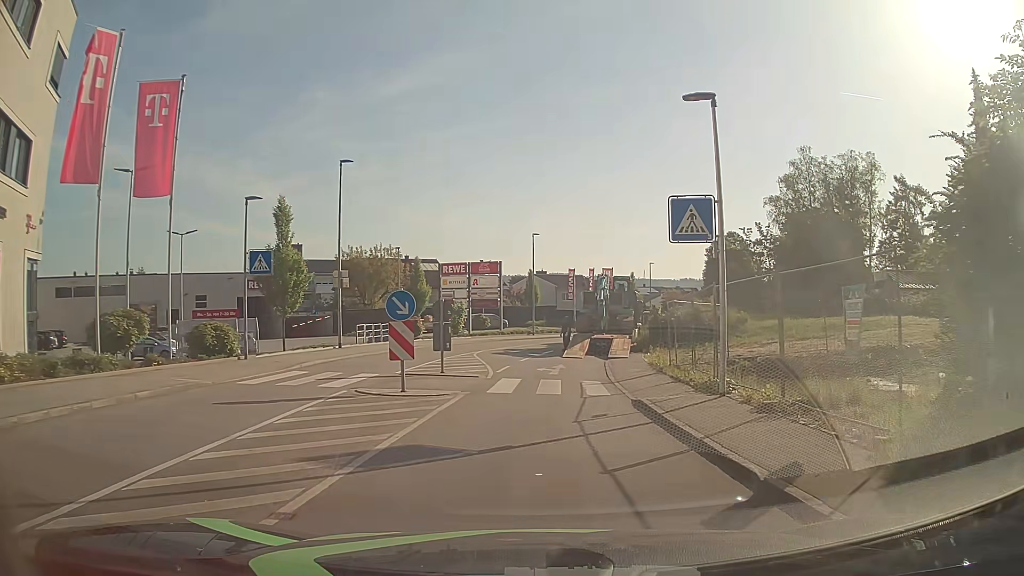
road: tertiary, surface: asphalt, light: Day
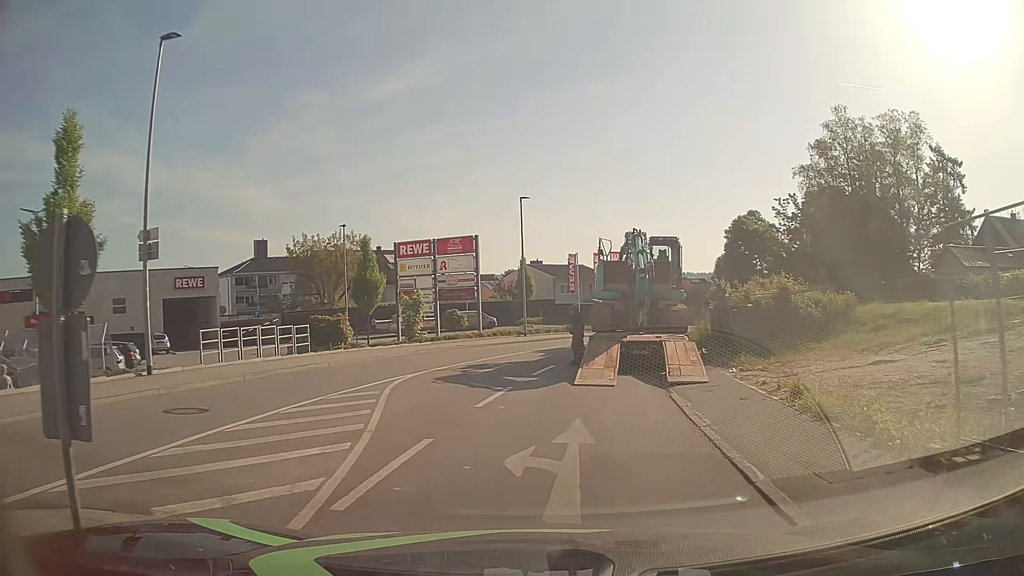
(+0.2, +14.8) m; -1°
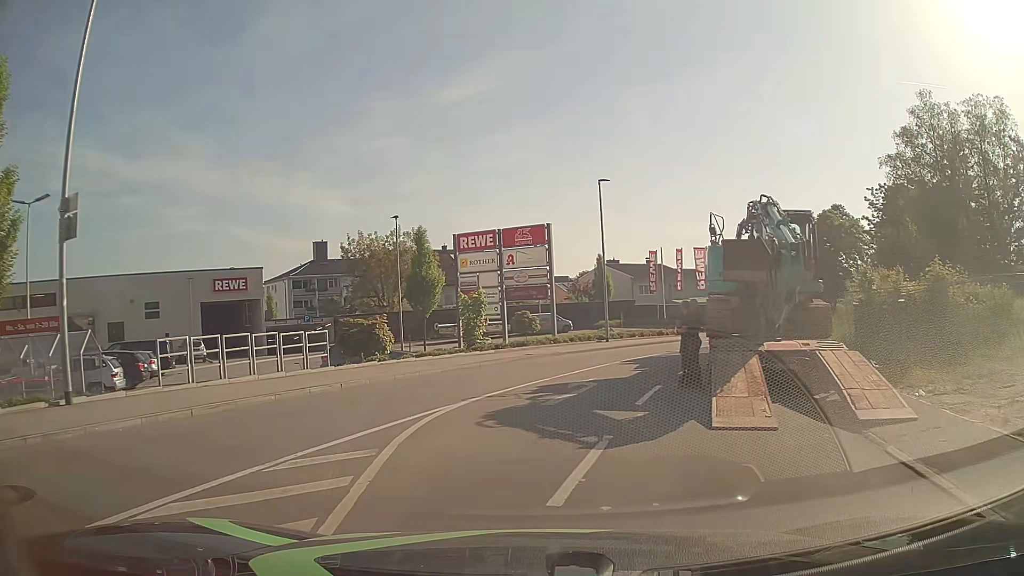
(-0.2, +5.7) m; -5°
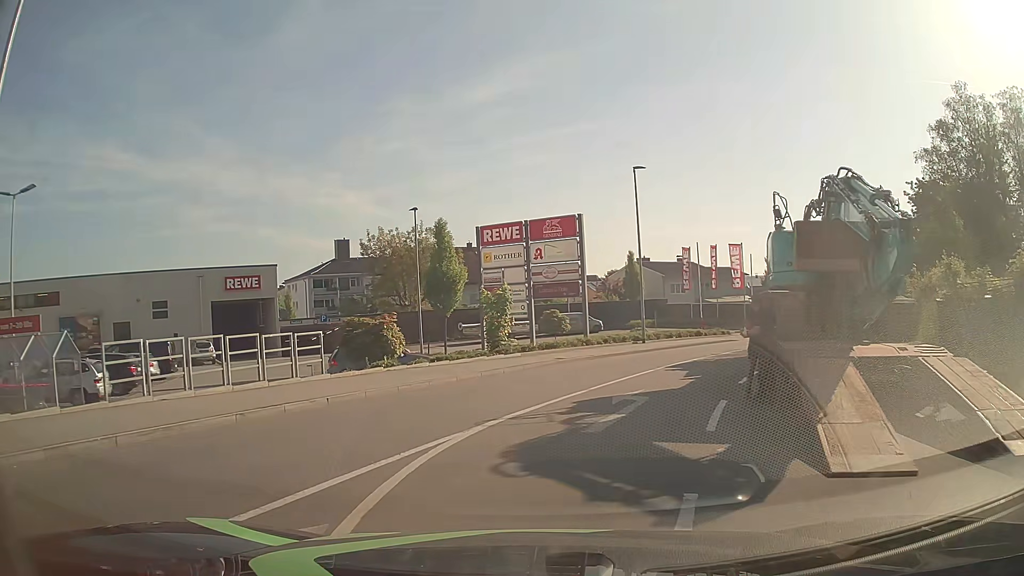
(-0.1, +2.8) m; -2°
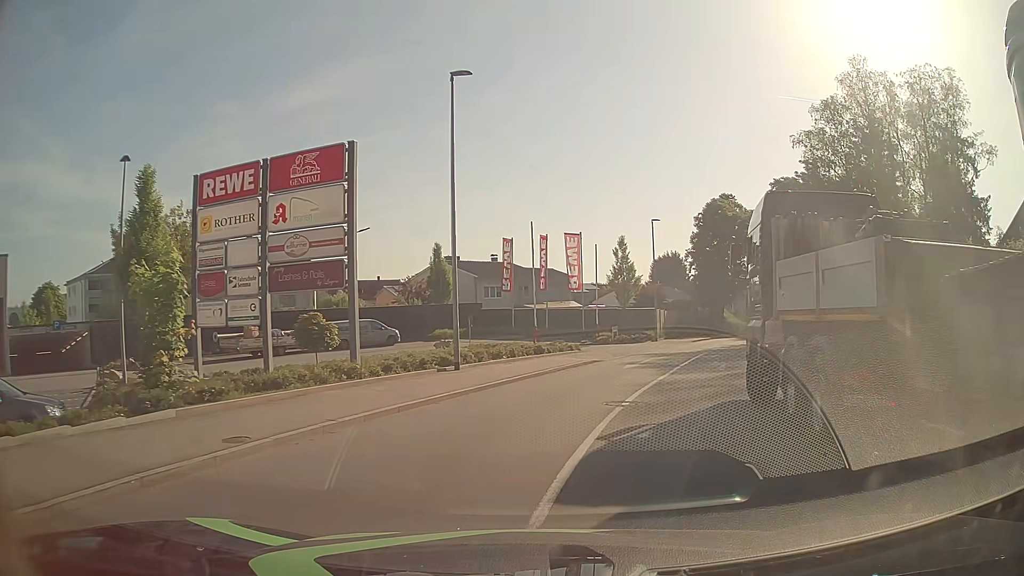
(+1.3, +13.2) m; +16°
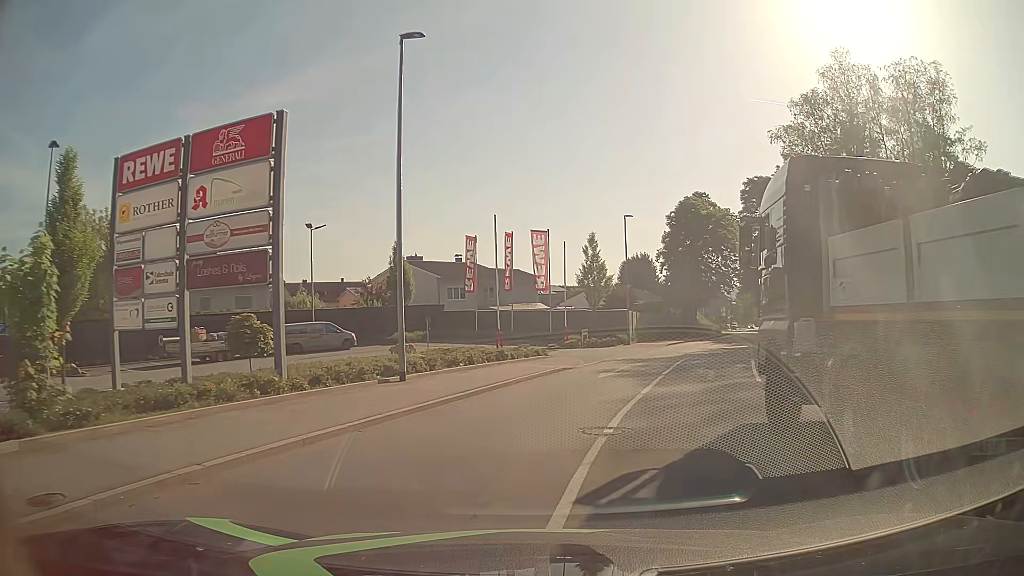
(+0.1, +2.9) m; +3°
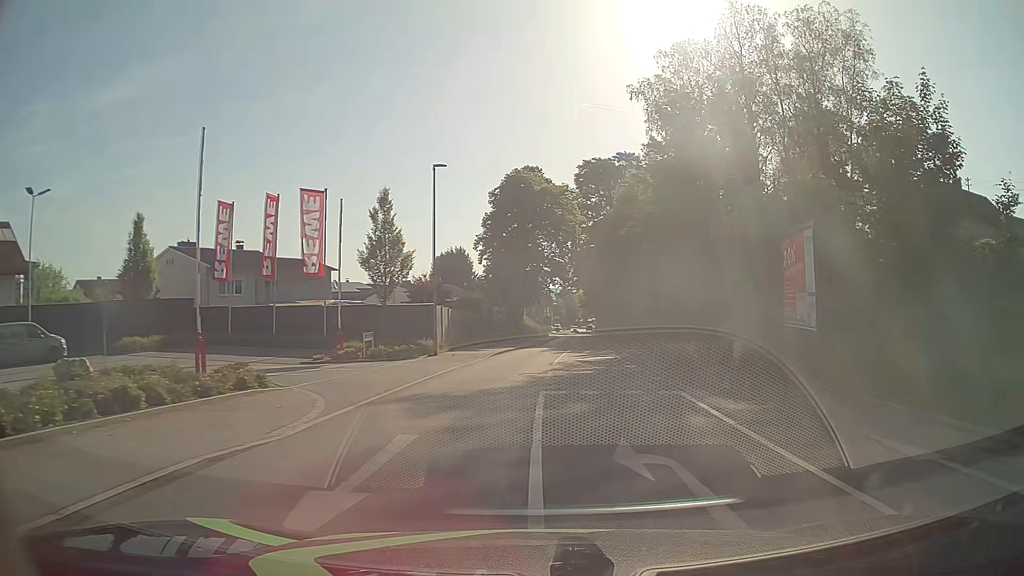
(+1.6, +14.1) m; +15°
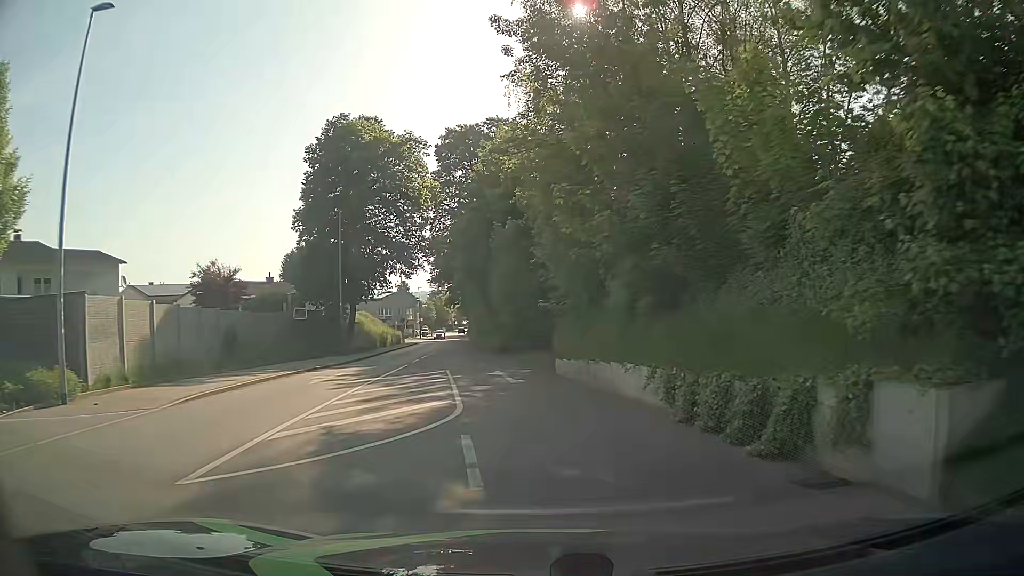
(+2.7, +17.1) m; +11°
